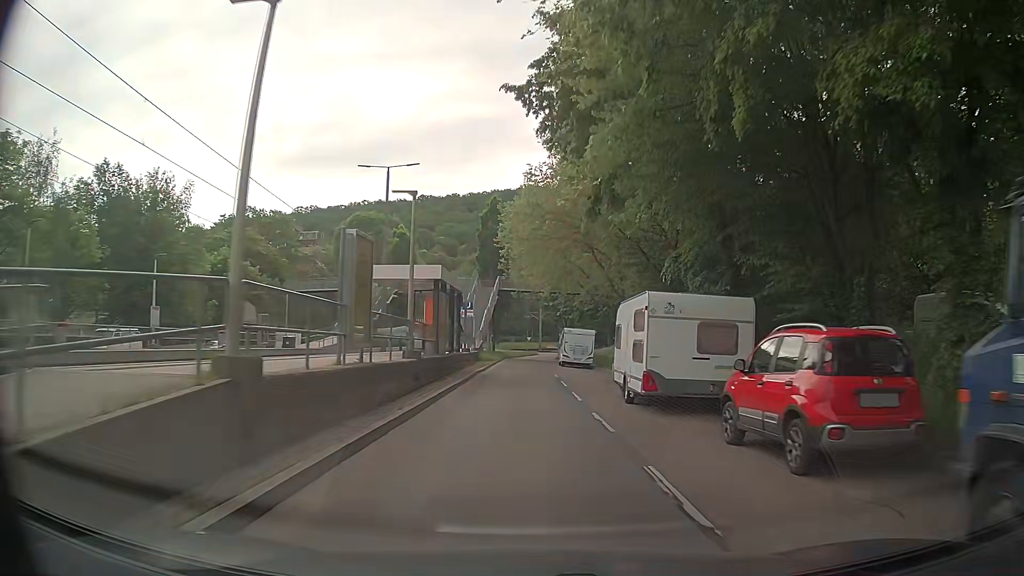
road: secondary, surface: asphalt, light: Day
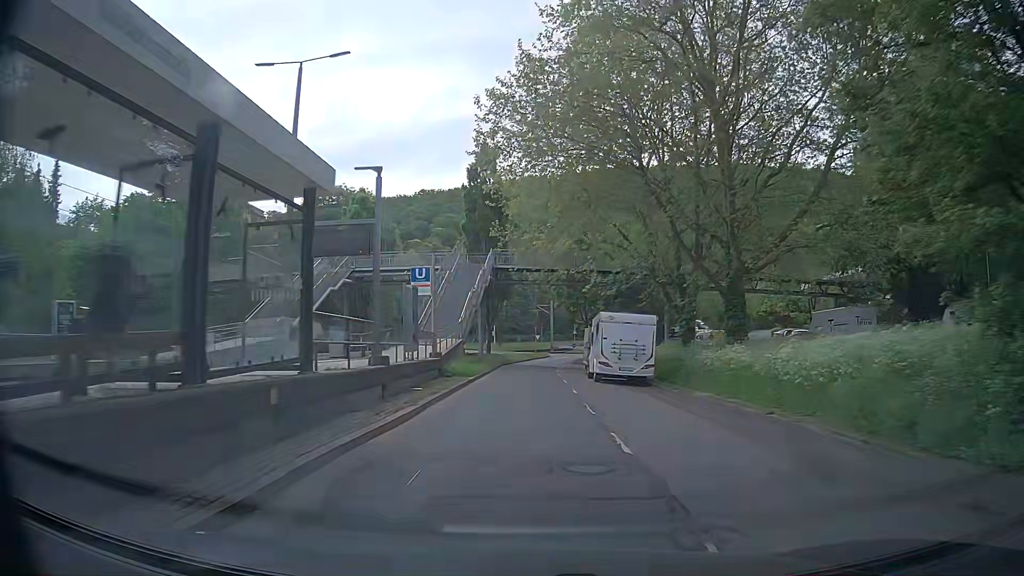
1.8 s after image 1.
(+0.2, +21.2) m; +1°
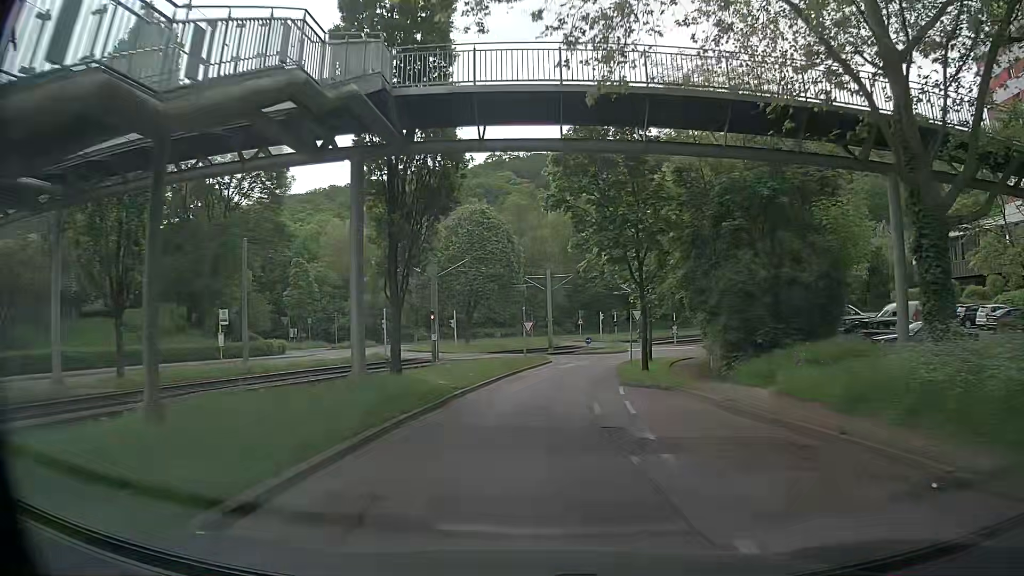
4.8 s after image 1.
(-0.8, +36.0) m; -1°
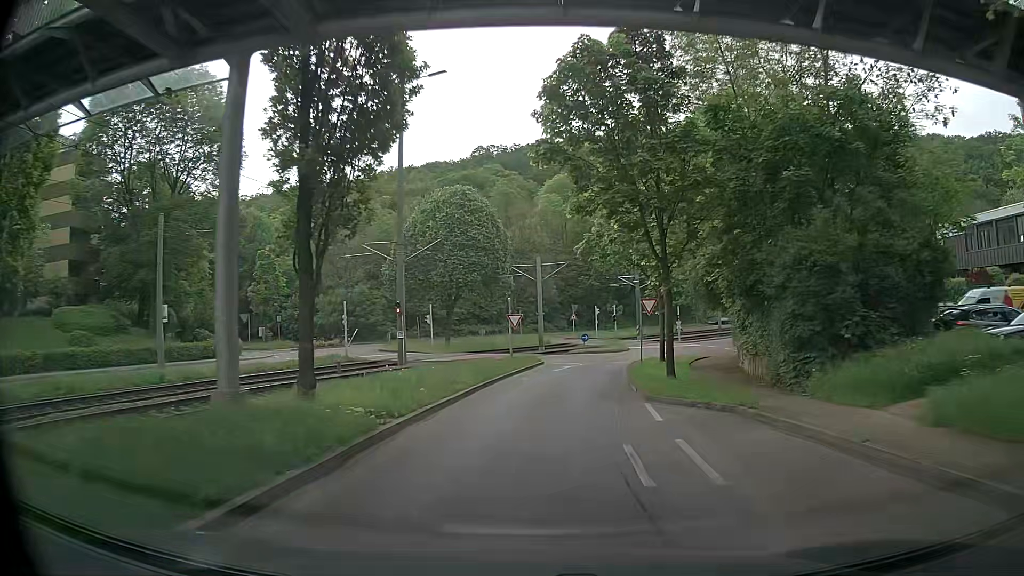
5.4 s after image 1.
(+0.1, +7.1) m; +1°
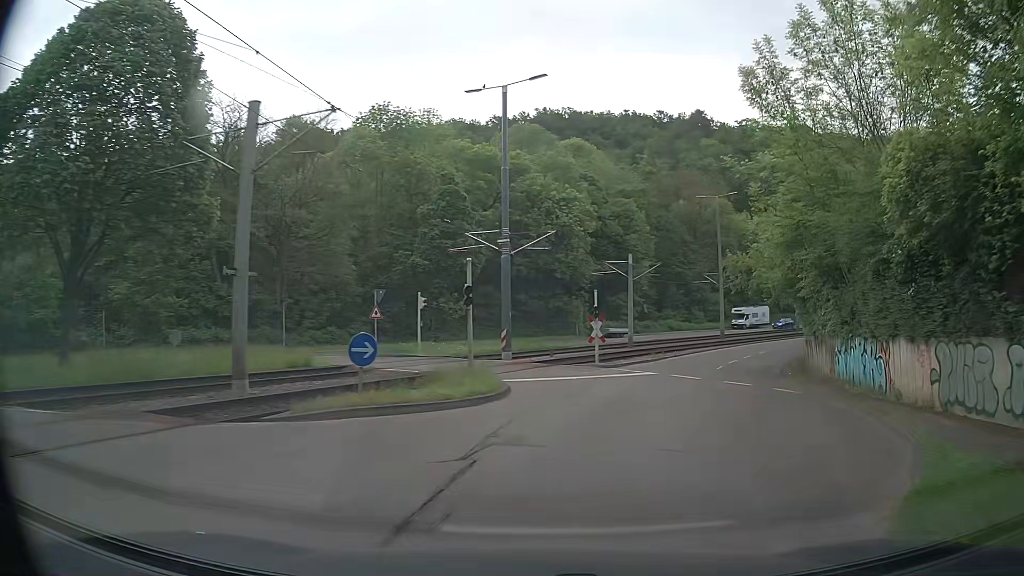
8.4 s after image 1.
(+3.3, +34.6) m; +14°
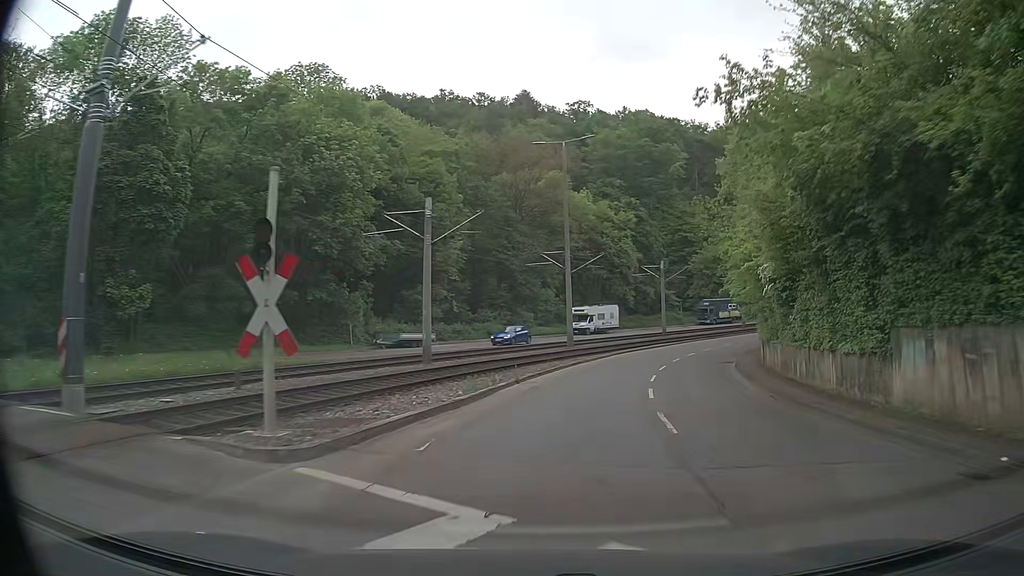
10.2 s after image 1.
(+3.6, +22.1) m; +17°
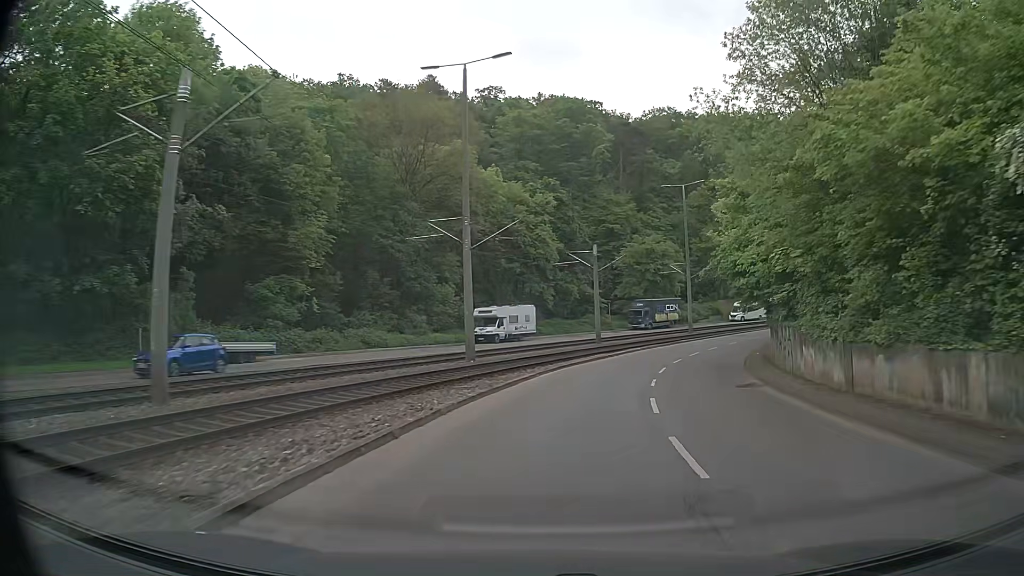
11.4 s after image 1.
(+1.2, +15.7) m; +8°
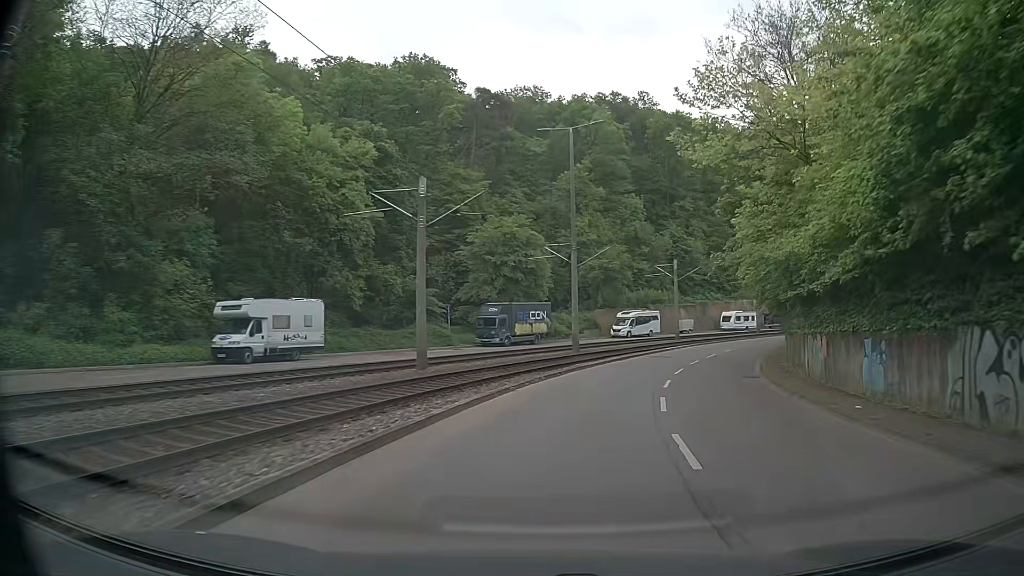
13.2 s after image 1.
(+2.5, +23.8) m; +13°
(+1, +10) (+2, +20) (+5, +29) (+9, +39) (+13, +48) (+19, +56) (+26, +63) (+33, +70) (+41, +76) (+49, +82) m
